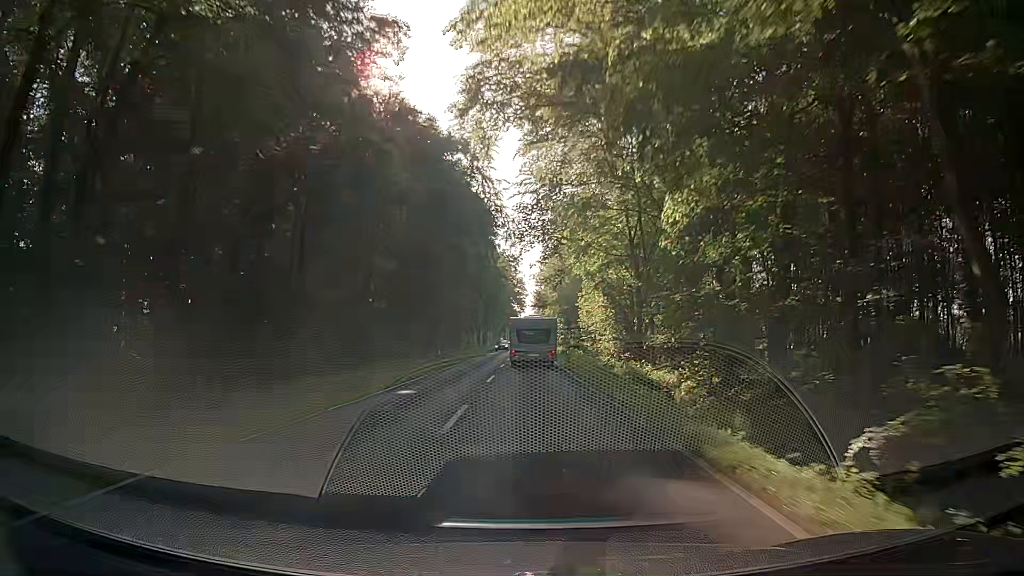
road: secondary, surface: asphalt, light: Day
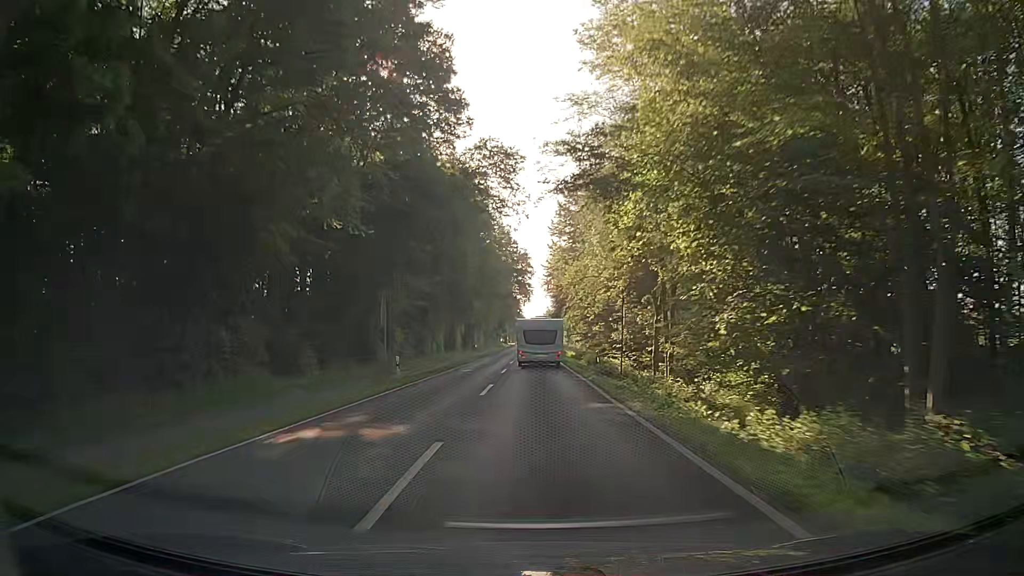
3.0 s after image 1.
(+0.7, +65.0) m; +1°
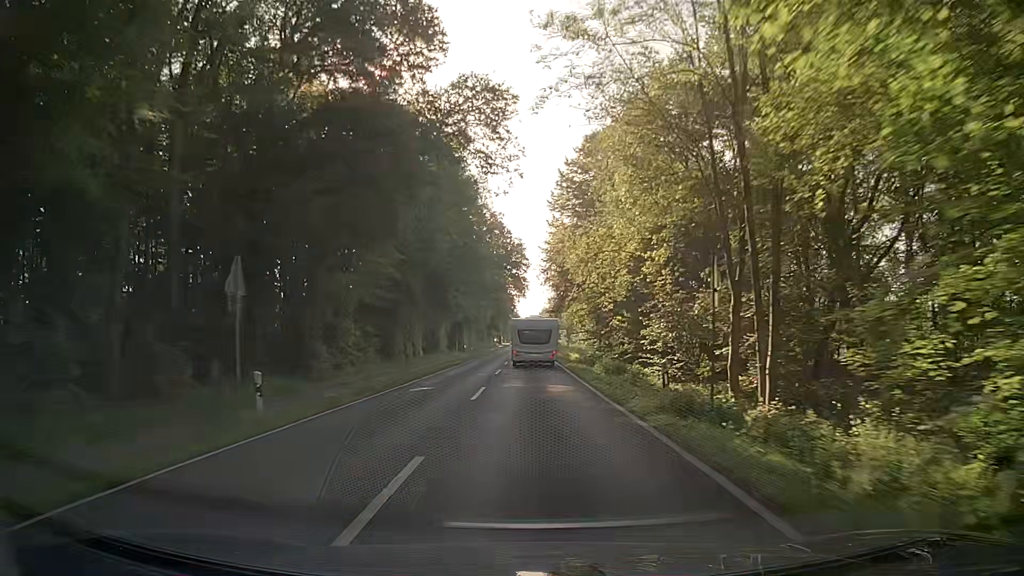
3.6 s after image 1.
(-0.1, +13.2) m; 0°
(0, +10) (0, +20) (0, +30) (0, +40) (0, +50) (0, +60) (0, +70) (0, +80) (0, +90) (0, +100) m
